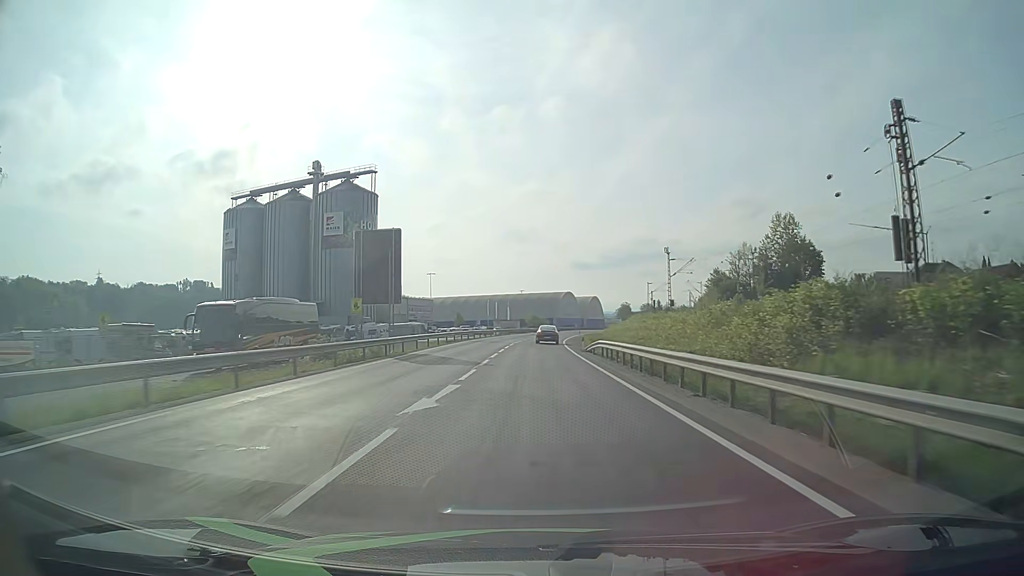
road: primary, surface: asphalt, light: Day
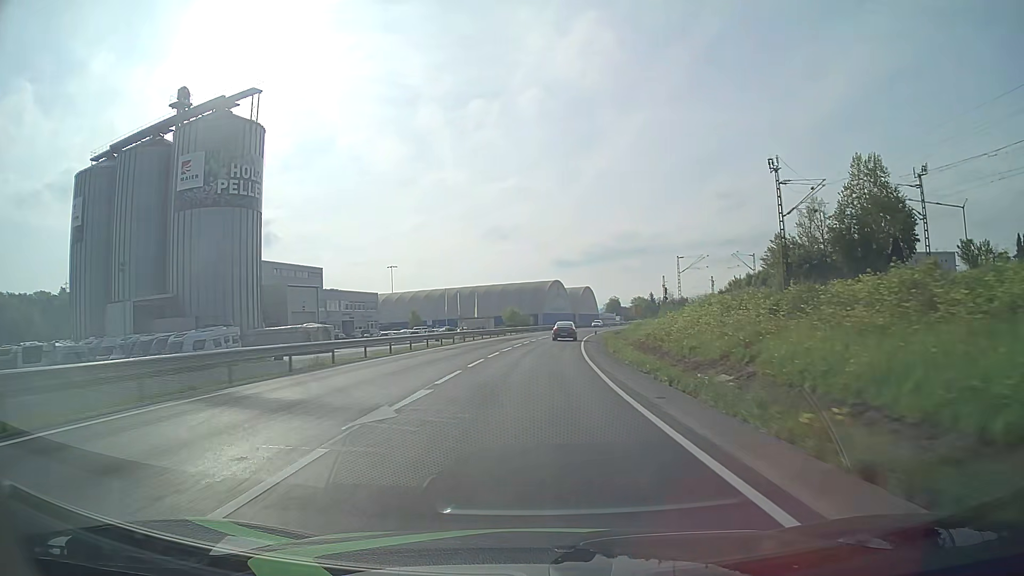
(+0.5, +43.7) m; +2°
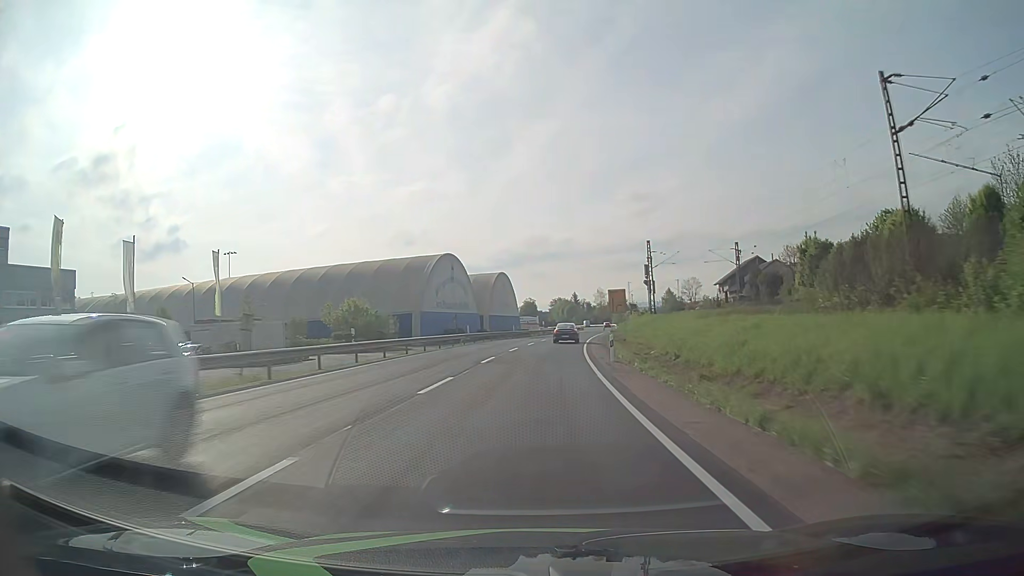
(+4.2, +72.8) m; +8°
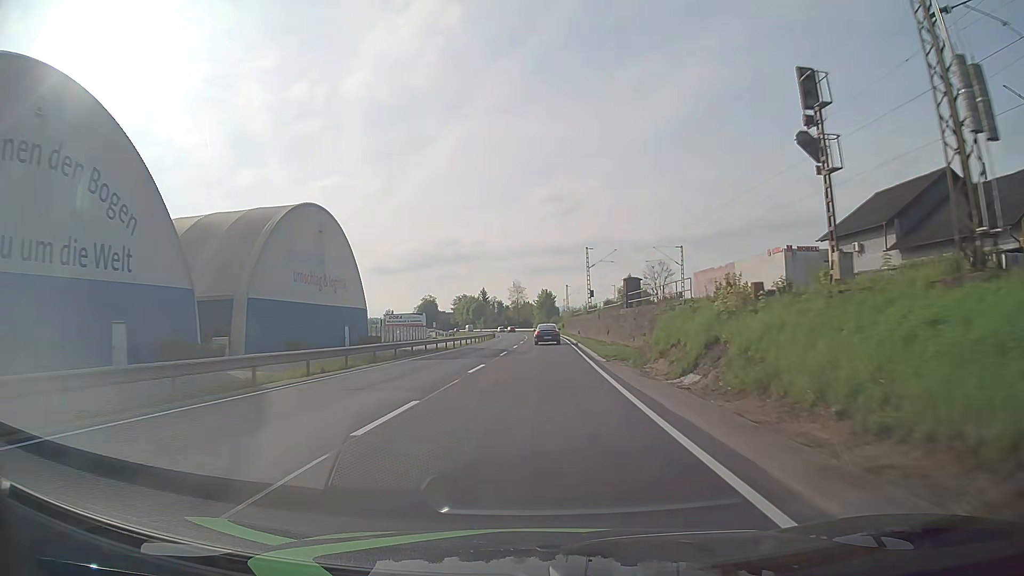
(+4.7, +72.6) m; +8°
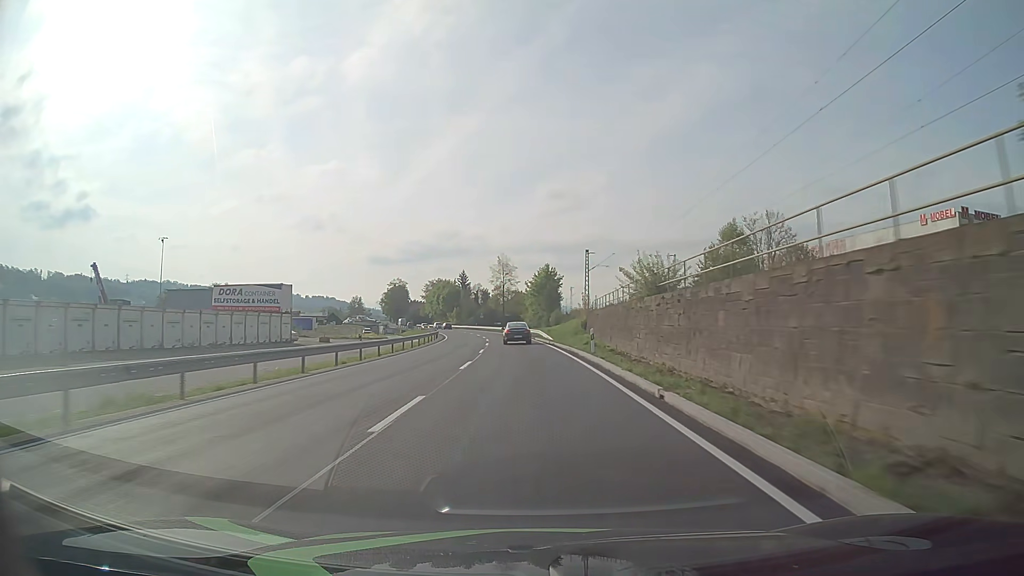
(+1.3, +72.1) m; 0°
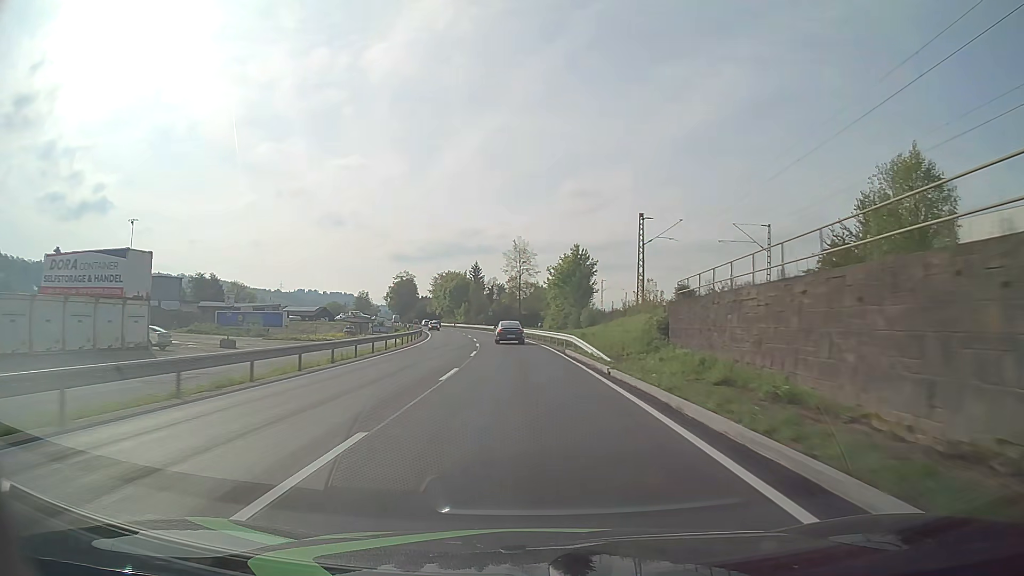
(-0.3, +28.4) m; -1°
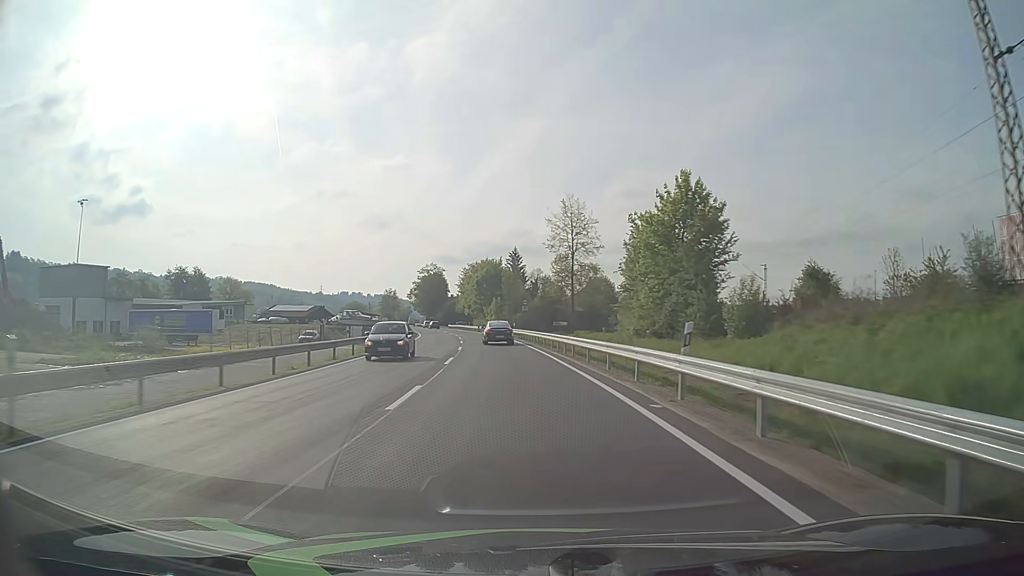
(-1.3, +41.8) m; -4°
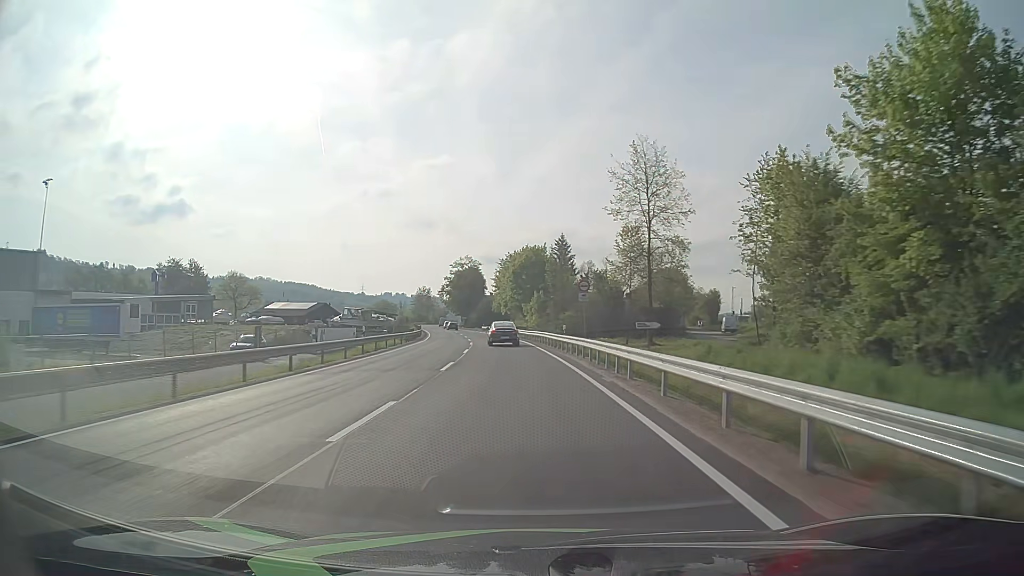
(-0.9, +27.0) m; -4°
(0, +10) (-1, +20) (-1, +30) (-2, +40) (-3, +50) (-4, +60) (-5, +70) (-6, +80) (-7, +90) (-8, +100) m
